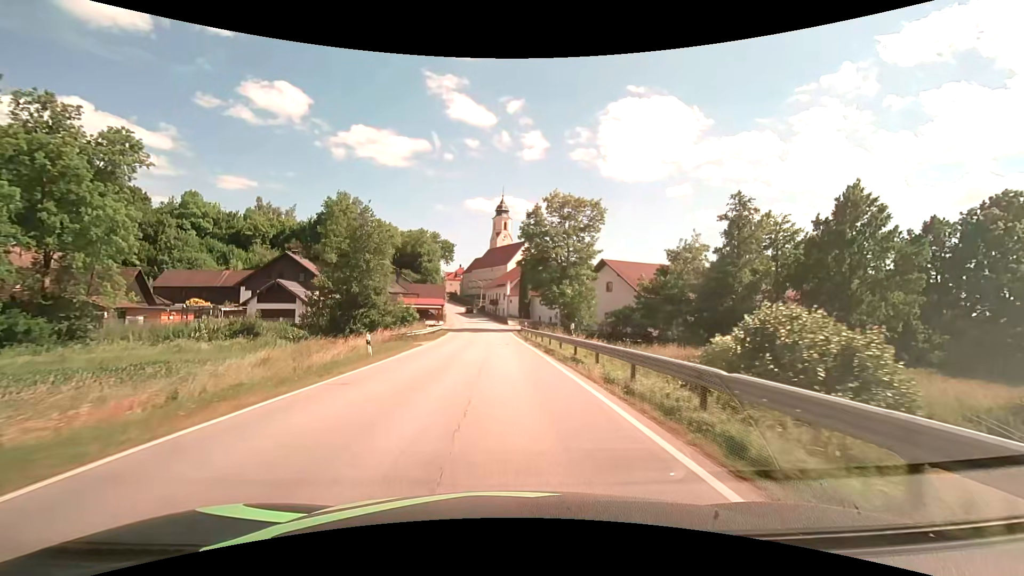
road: secondary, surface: asphalt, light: Day
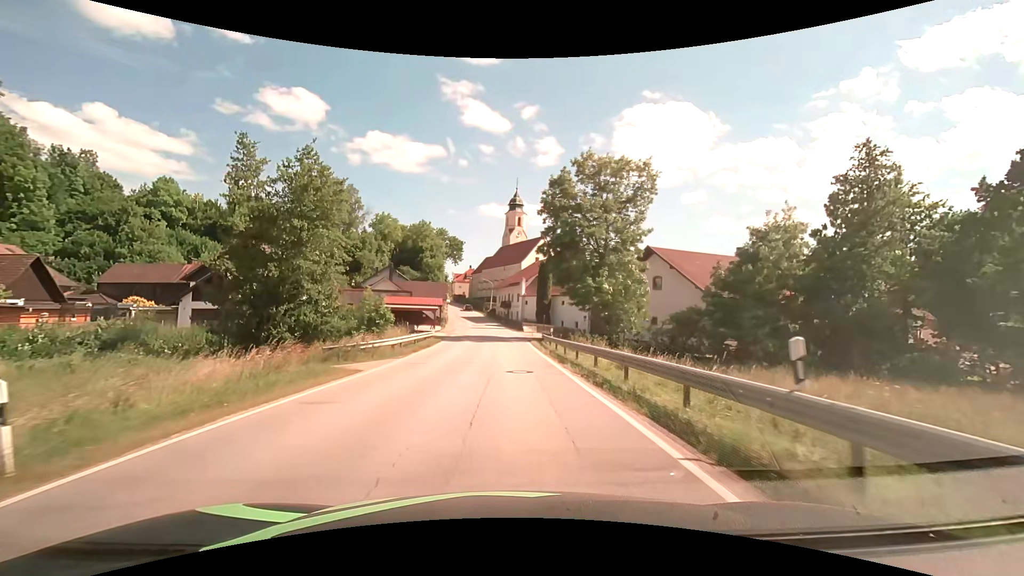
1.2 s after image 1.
(-0.2, +15.3) m; -2°
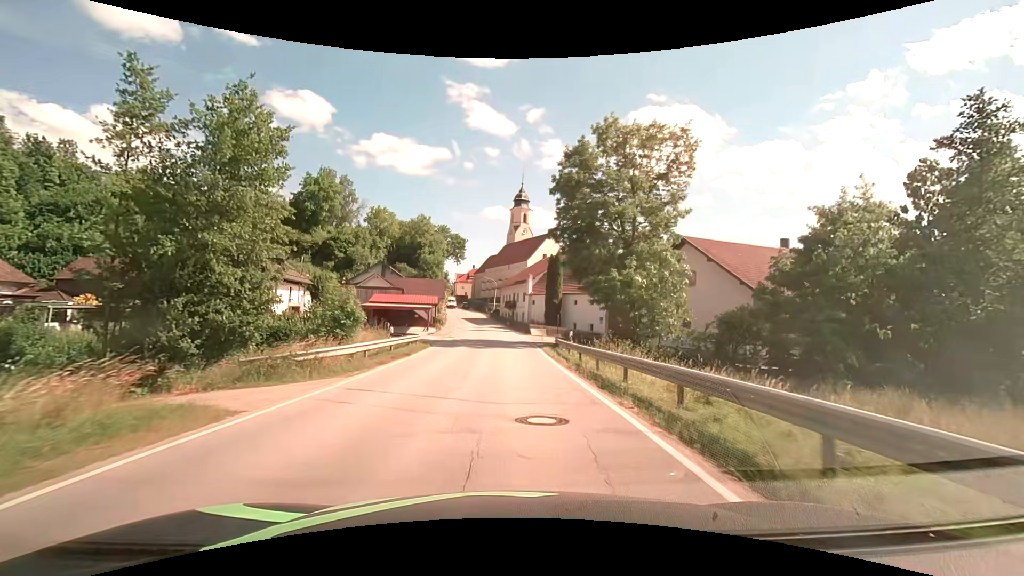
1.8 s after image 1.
(0.0, +7.7) m; -1°
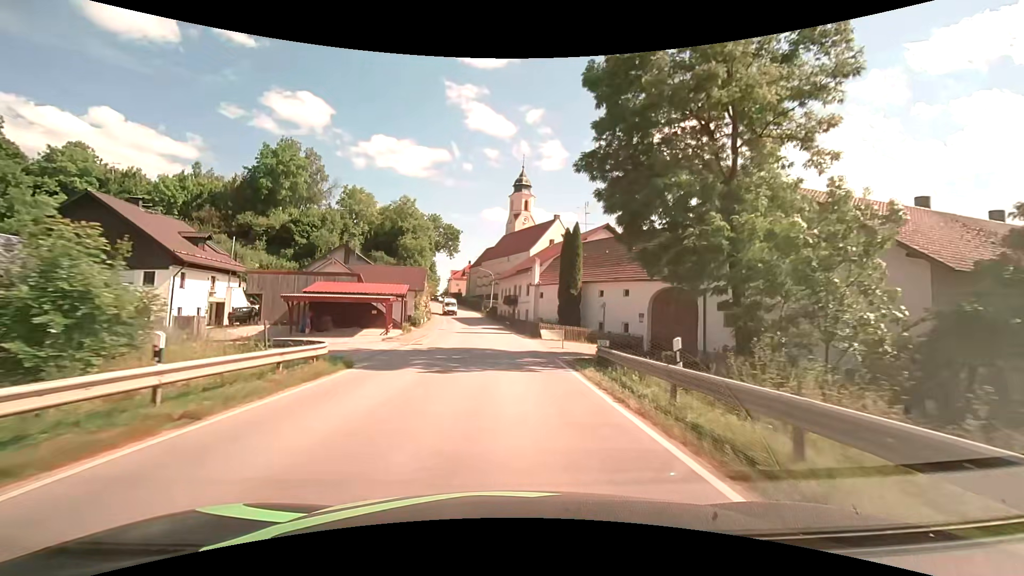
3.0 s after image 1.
(+0.1, +15.7) m; 0°
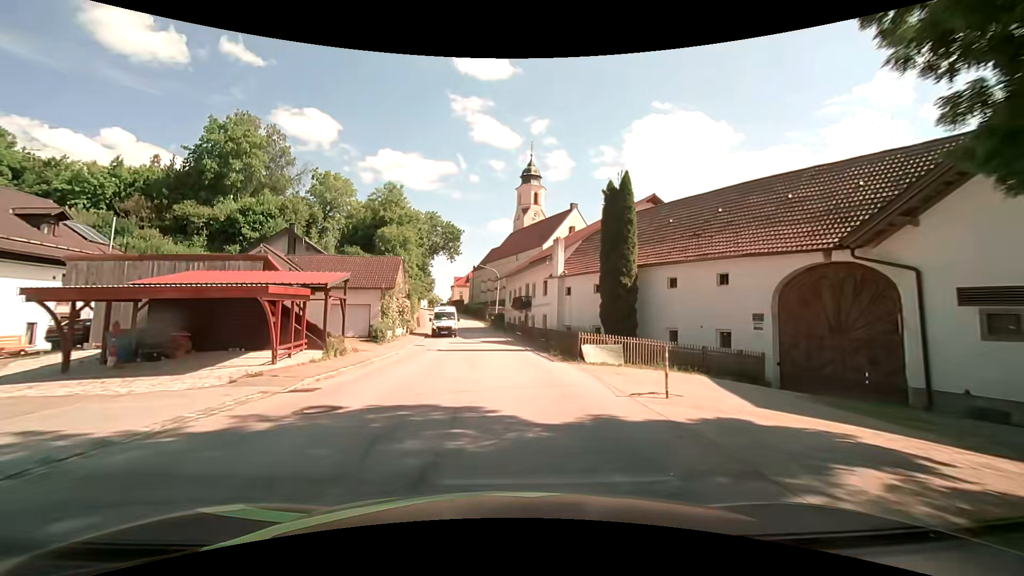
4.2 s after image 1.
(-0.1, +15.8) m; -1°
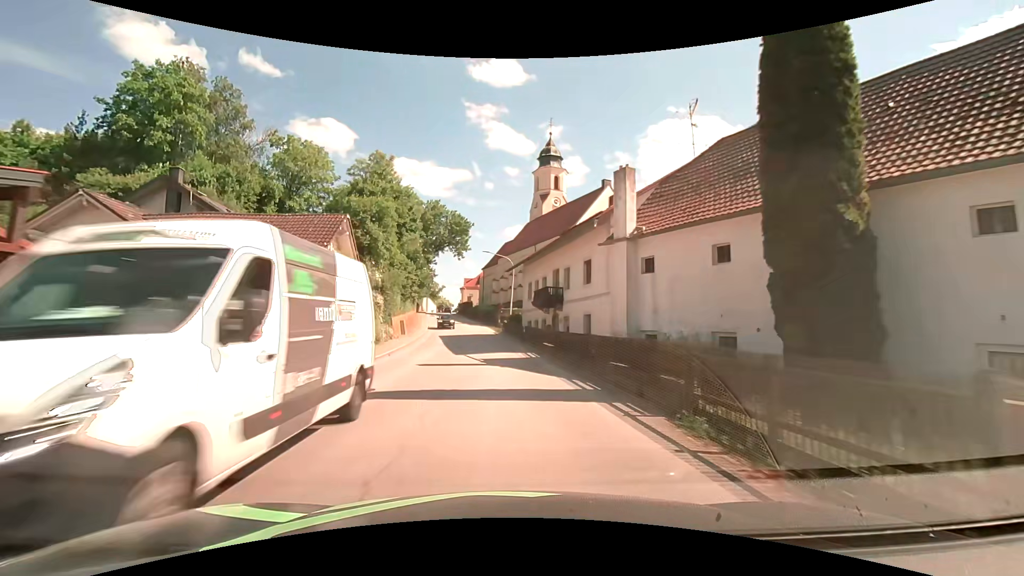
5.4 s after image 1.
(-0.3, +15.7) m; -2°
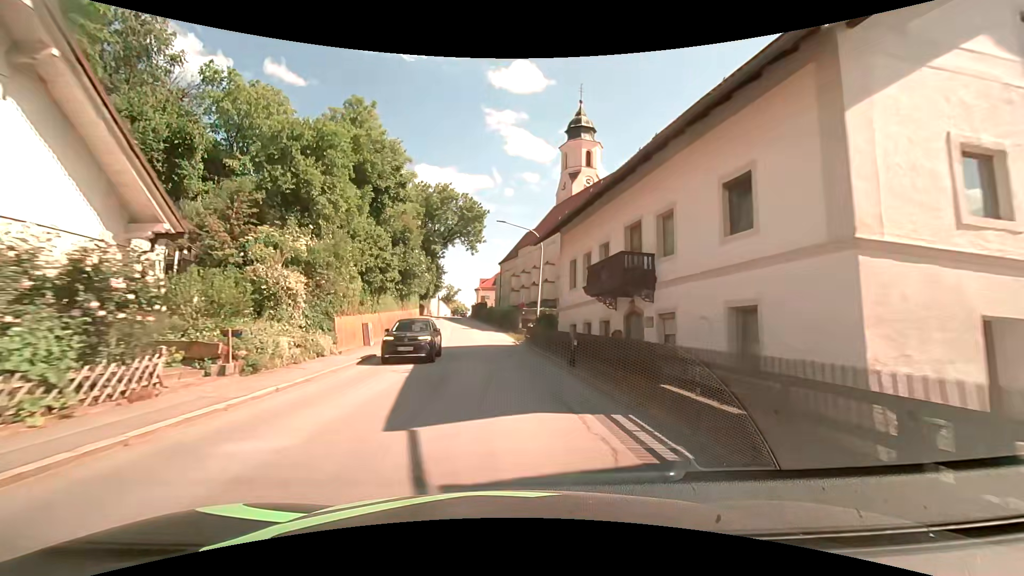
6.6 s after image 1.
(-0.3, +15.5) m; -2°
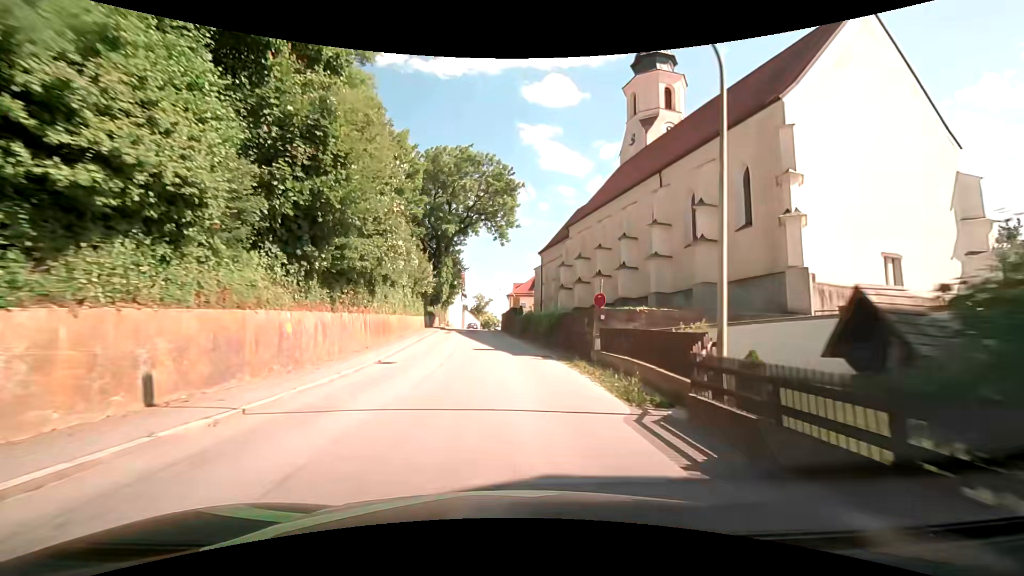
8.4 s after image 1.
(-0.9, +23.0) m; -4°
(0, +10) (0, +20) (-1, +30) (-2, +40) (-3, +50) (-3, +60) (-4, +70) (-4, +80) (-4, +90) (-4, +100) m
